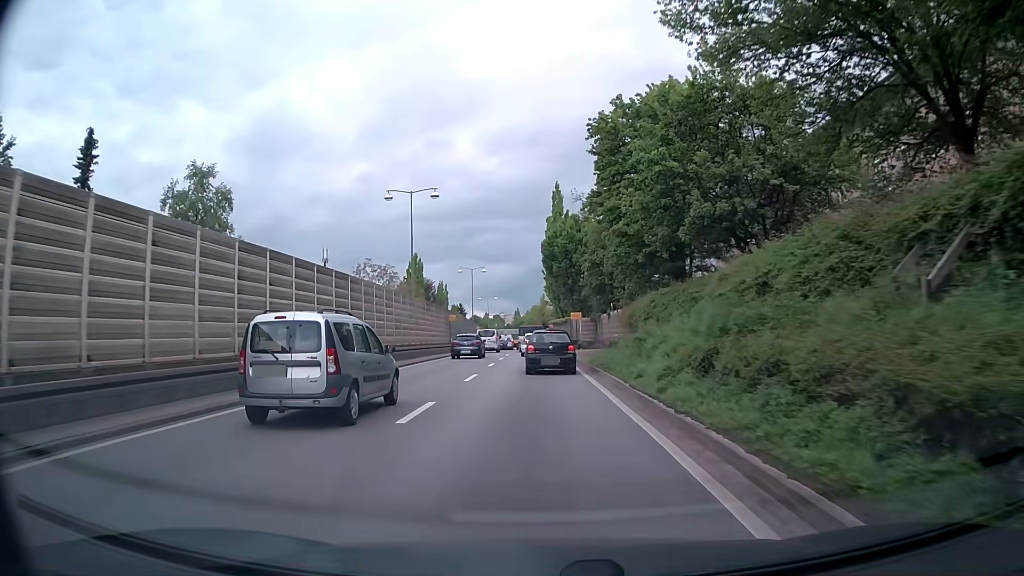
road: trunk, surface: asphalt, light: Day
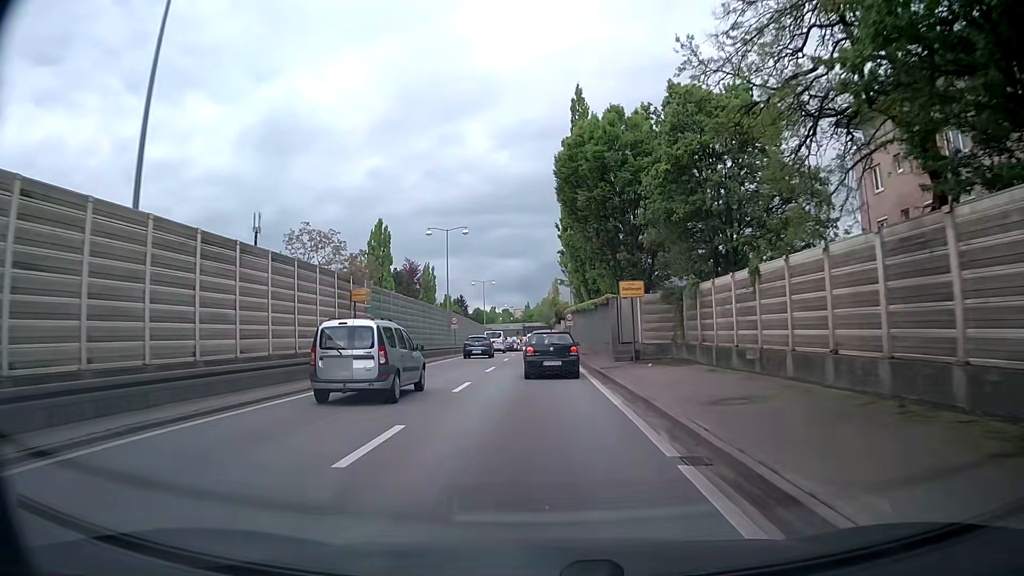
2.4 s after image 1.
(-0.6, +30.1) m; -2°
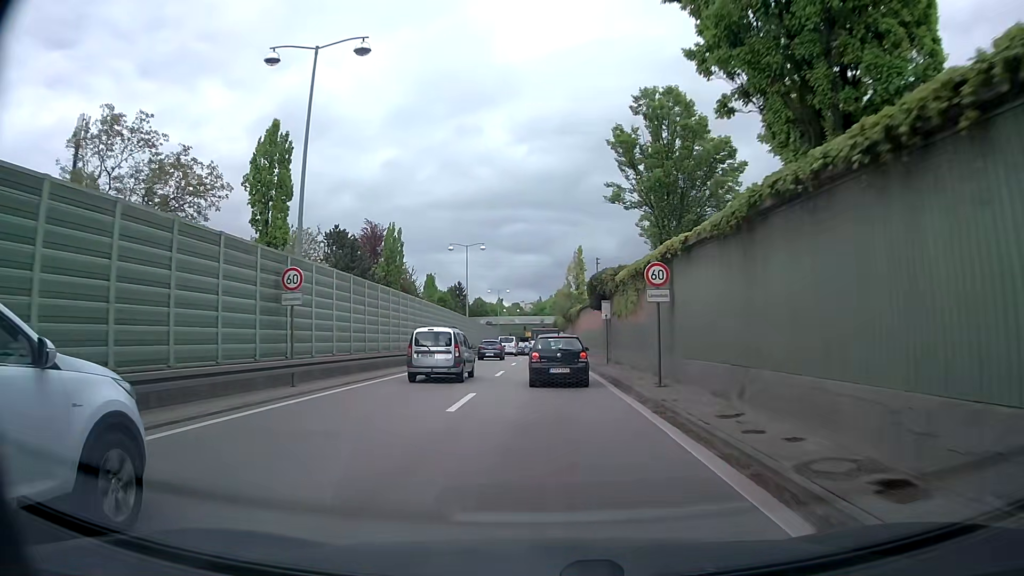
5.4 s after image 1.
(-0.6, +36.7) m; -1°
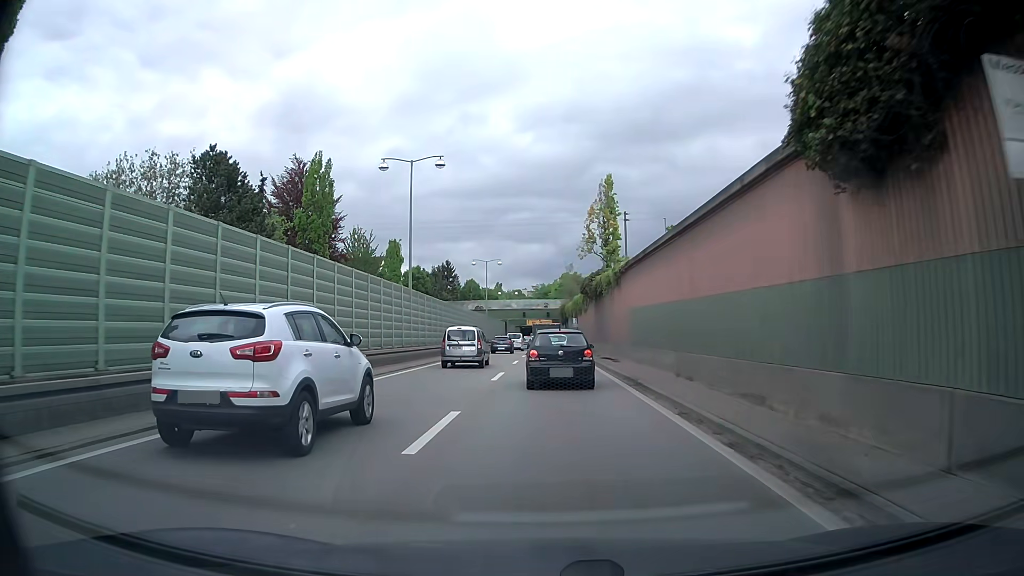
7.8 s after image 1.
(-0.4, +28.6) m; -1°
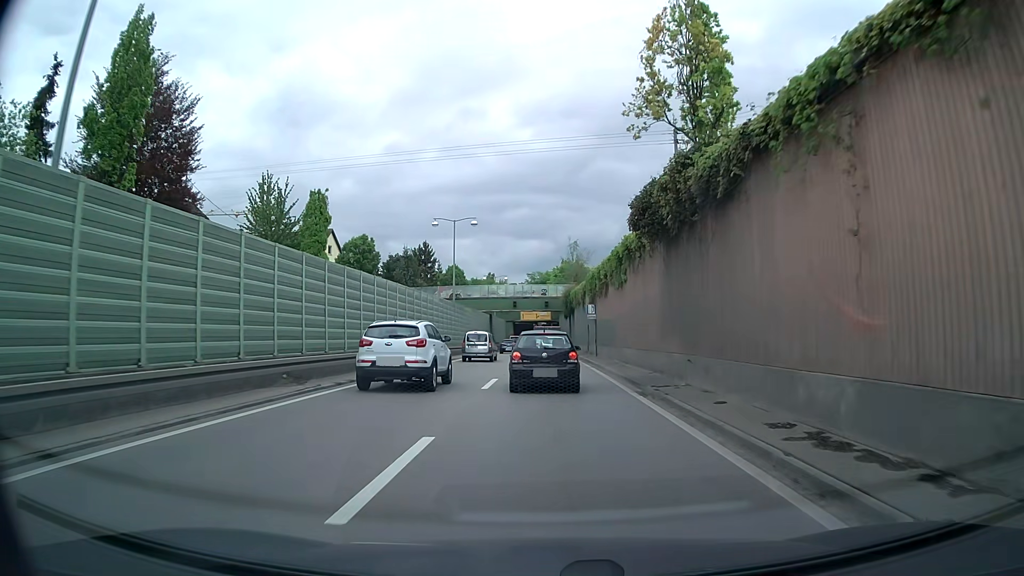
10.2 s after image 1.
(+0.2, +26.8) m; +1°
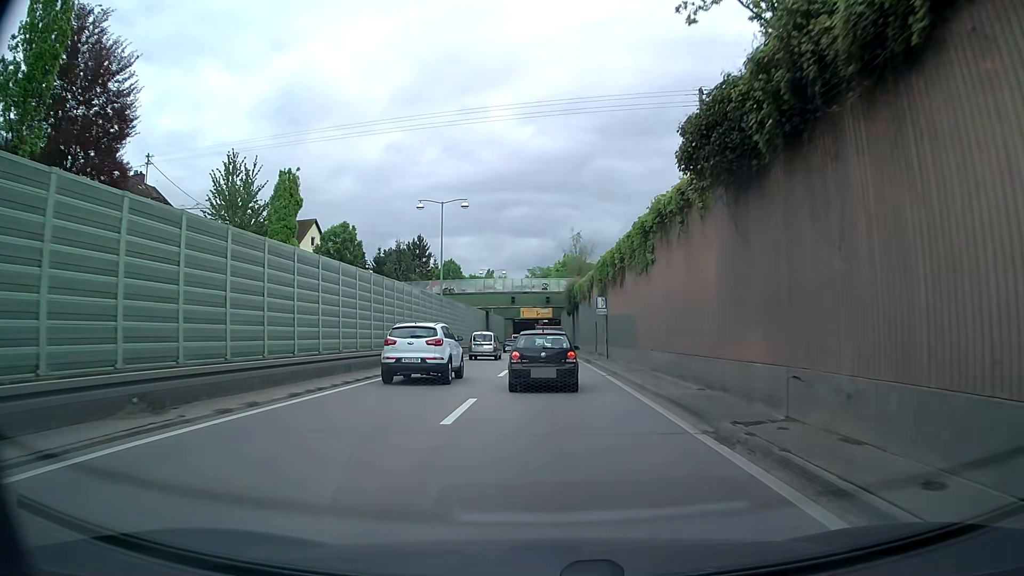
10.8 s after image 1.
(0.0, +6.7) m; 0°
(0, +10) (0, +20) (0, +30) (0, +40) (0, +50) (0, +60) (0, +70) (0, +80) (0, +90) (0, +100) m
